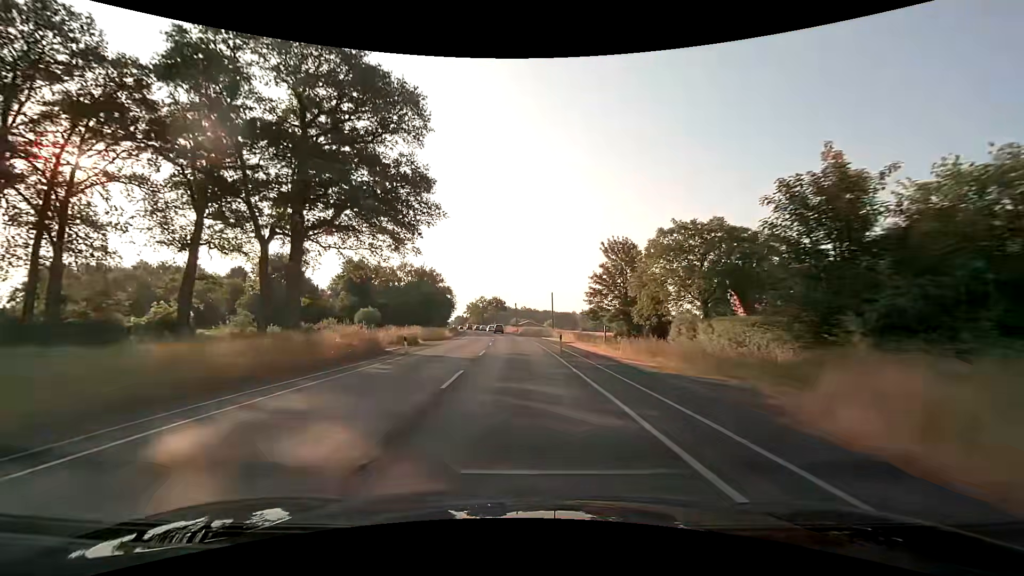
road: secondary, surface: asphalt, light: Day
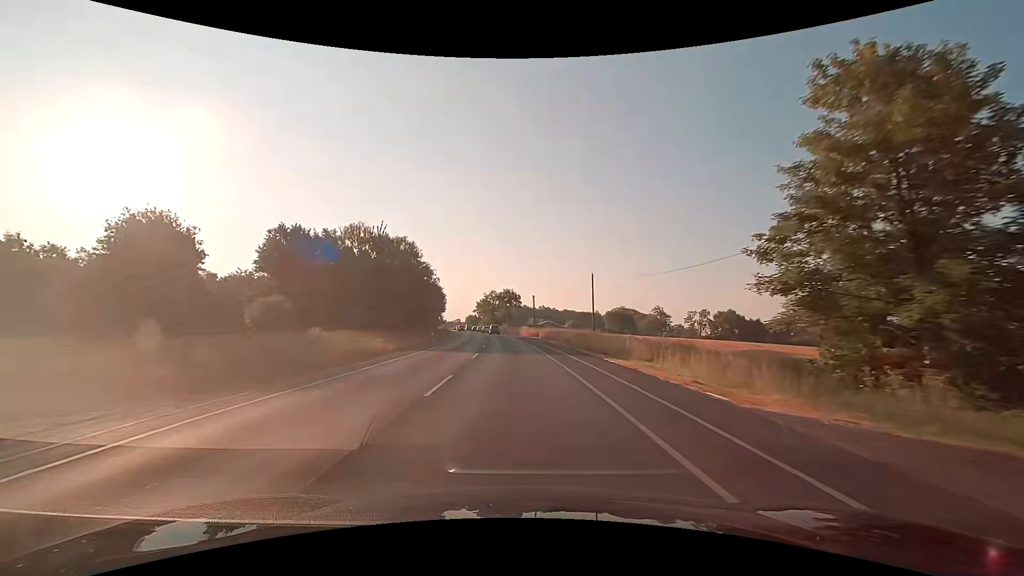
(-0.6, +37.5) m; -2°
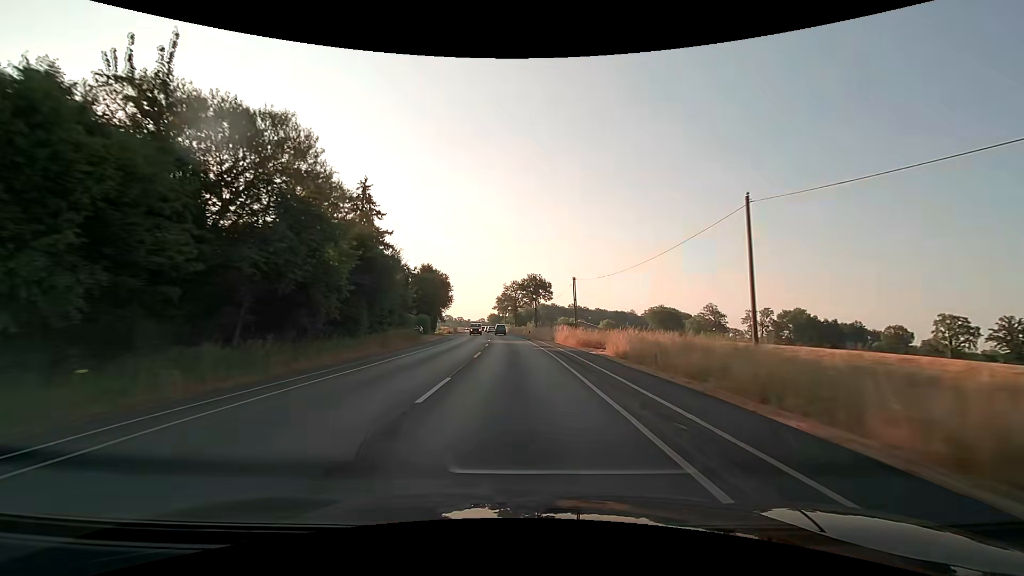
(-1.1, +37.5) m; -3°
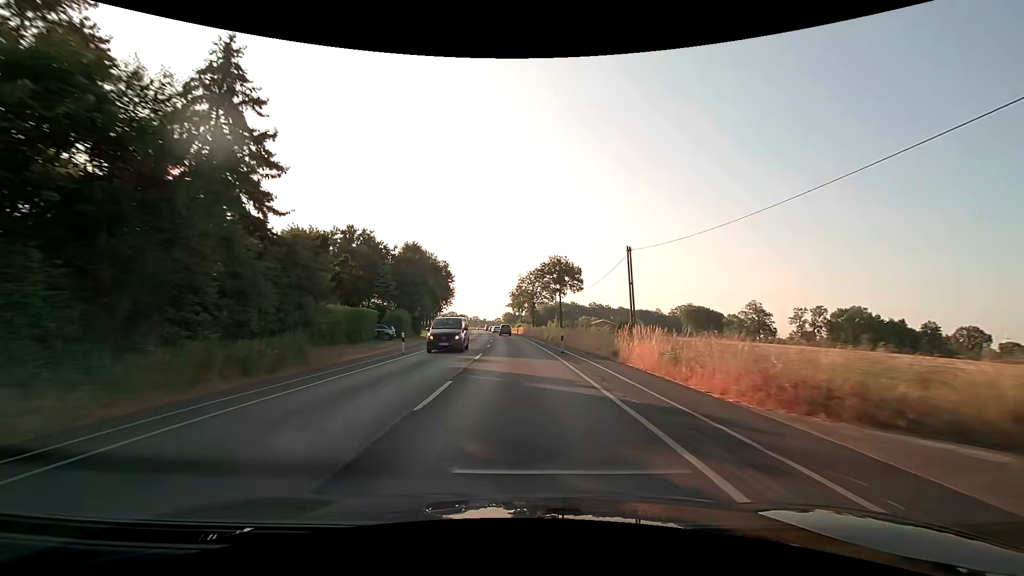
(-0.4, +25.0) m; -2°
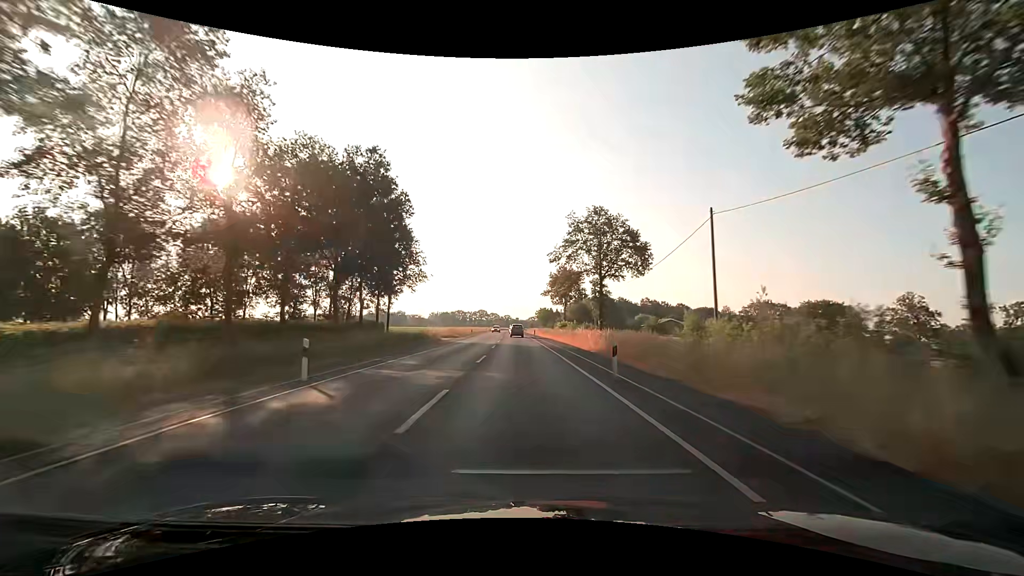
(-2.2, +62.5) m; -4°
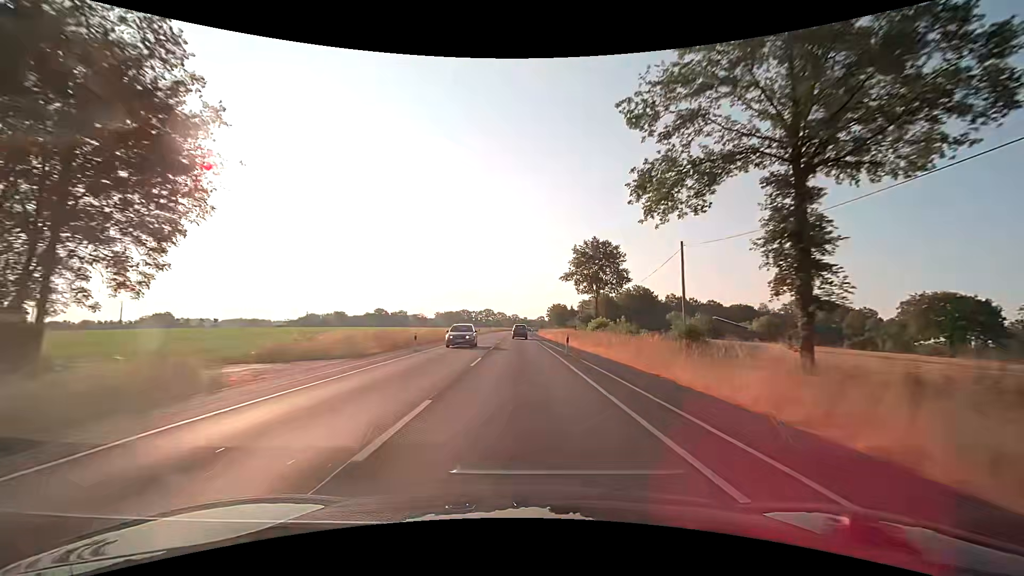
(-0.6, +37.6) m; -1°
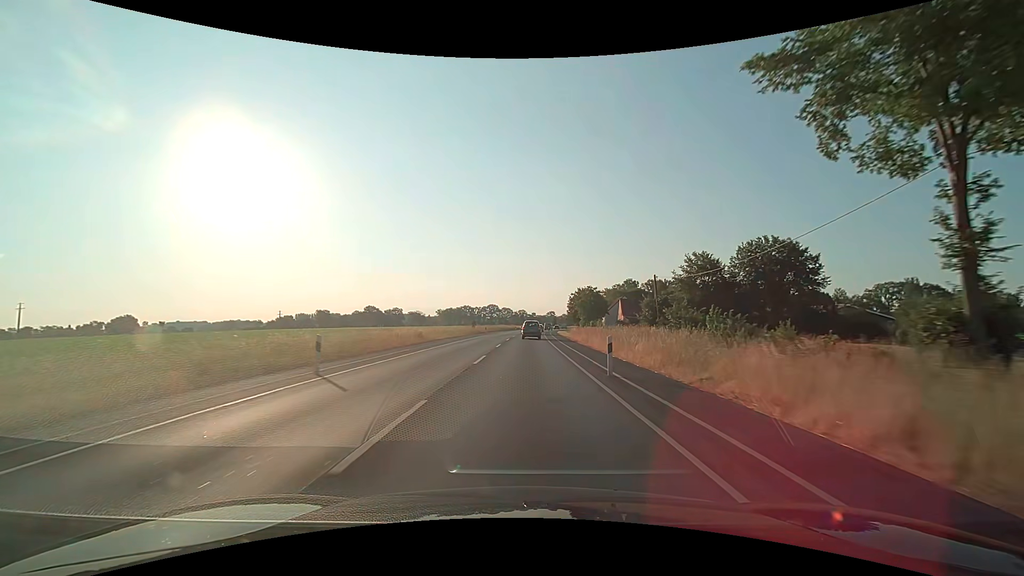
(-0.7, +61.2) m; -1°
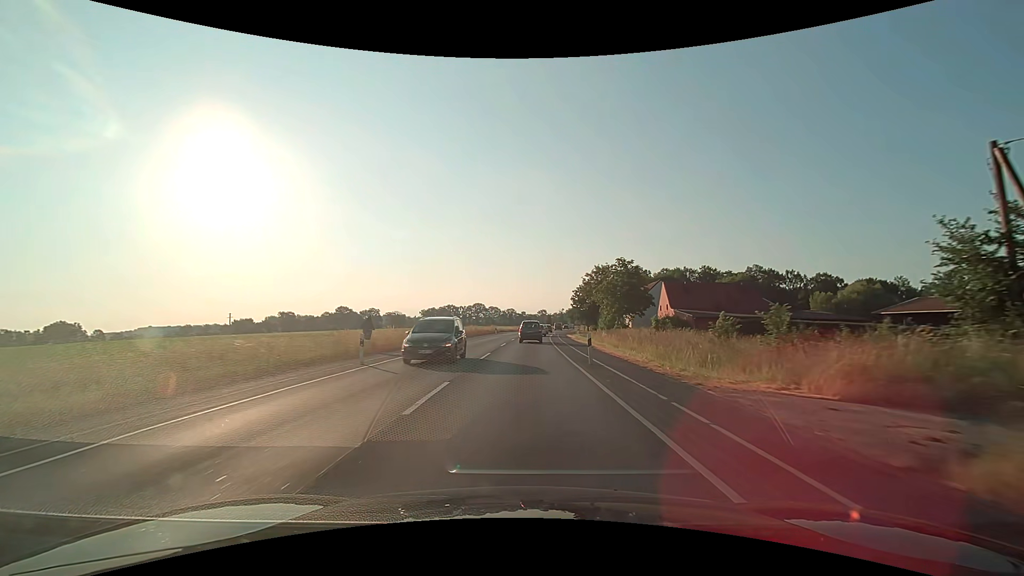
(+0.6, +45.4) m; +1°
(0, +10) (0, +20) (0, +30) (+1, +40) (+1, +50) (+1, +60) (+2, +70) (+3, +80) (+3, +90) (+4, +100) m
